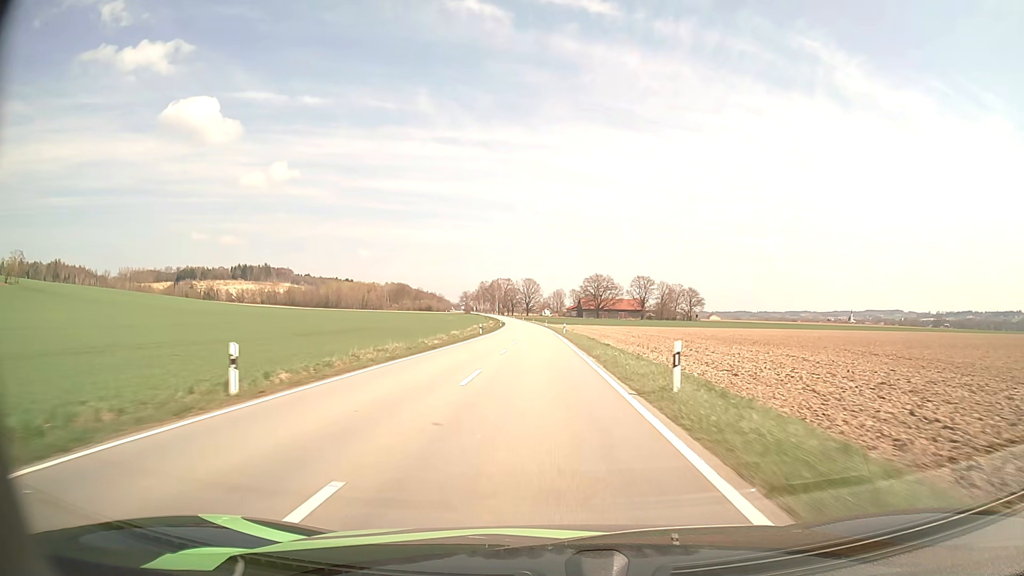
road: tertiary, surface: asphalt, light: Day
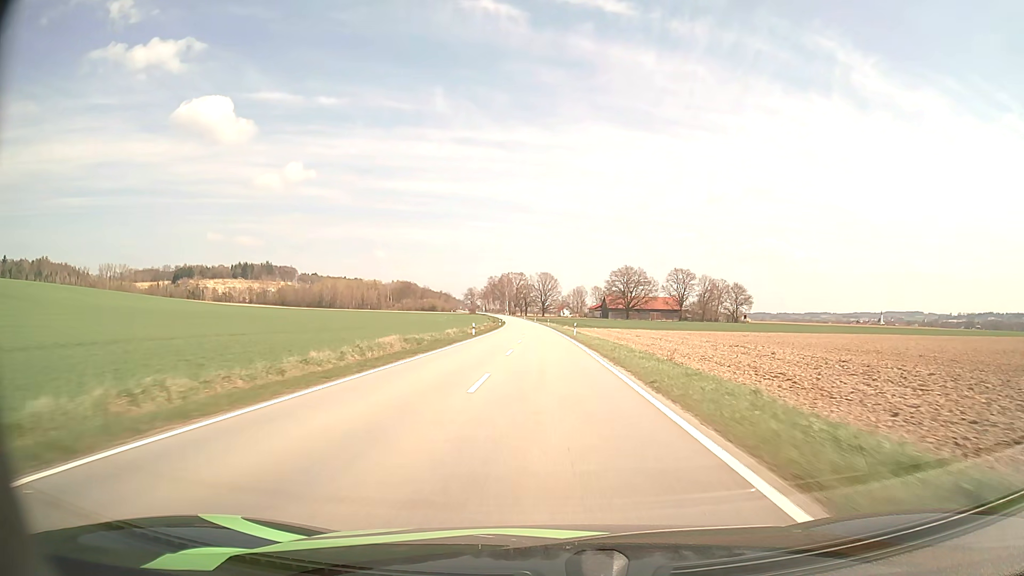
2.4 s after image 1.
(-1.0, +63.9) m; -2°
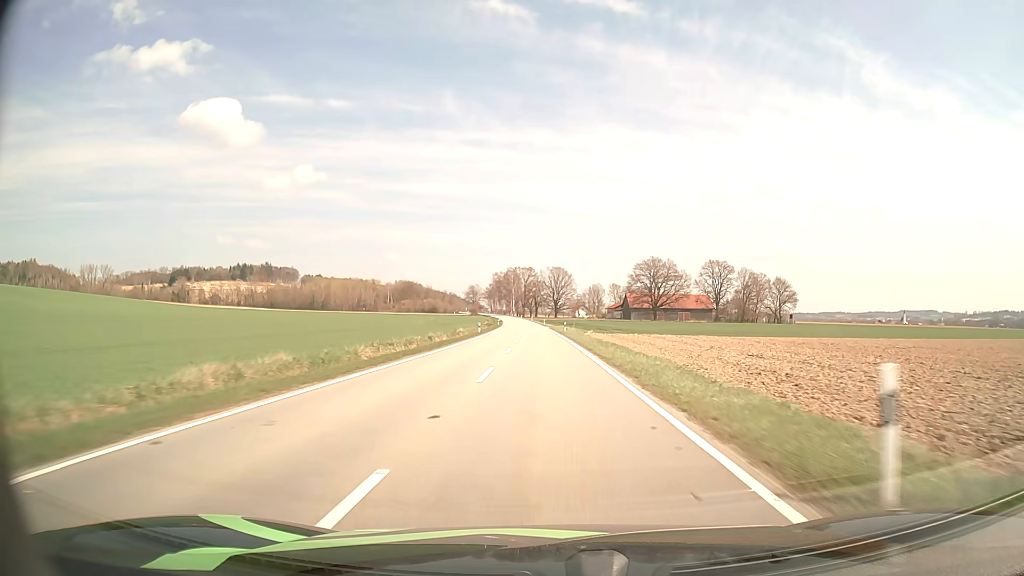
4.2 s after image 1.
(-0.3, +47.8) m; -1°
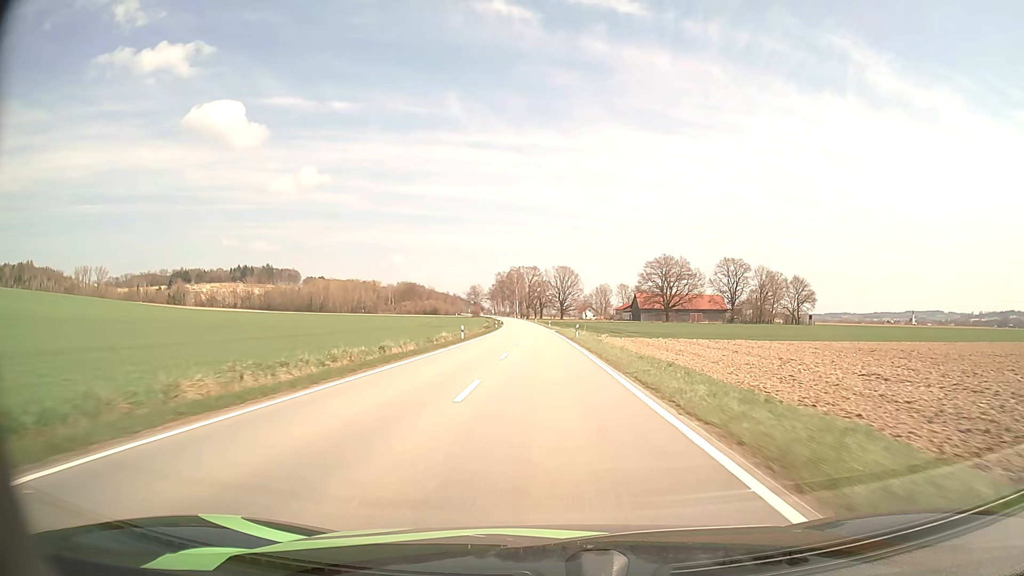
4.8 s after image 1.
(-0.1, +15.8) m; -1°
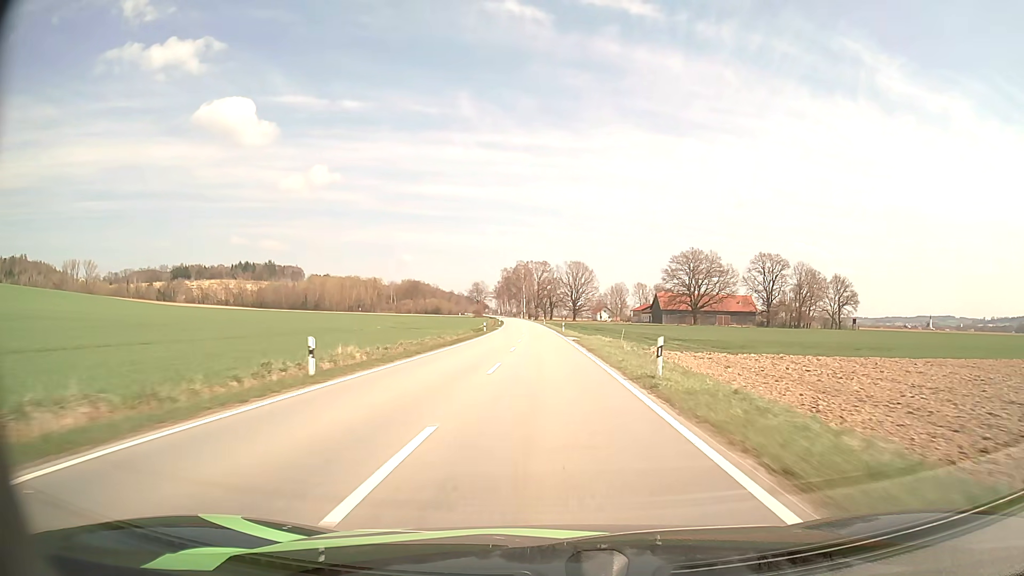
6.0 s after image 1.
(-0.2, +31.5) m; -1°
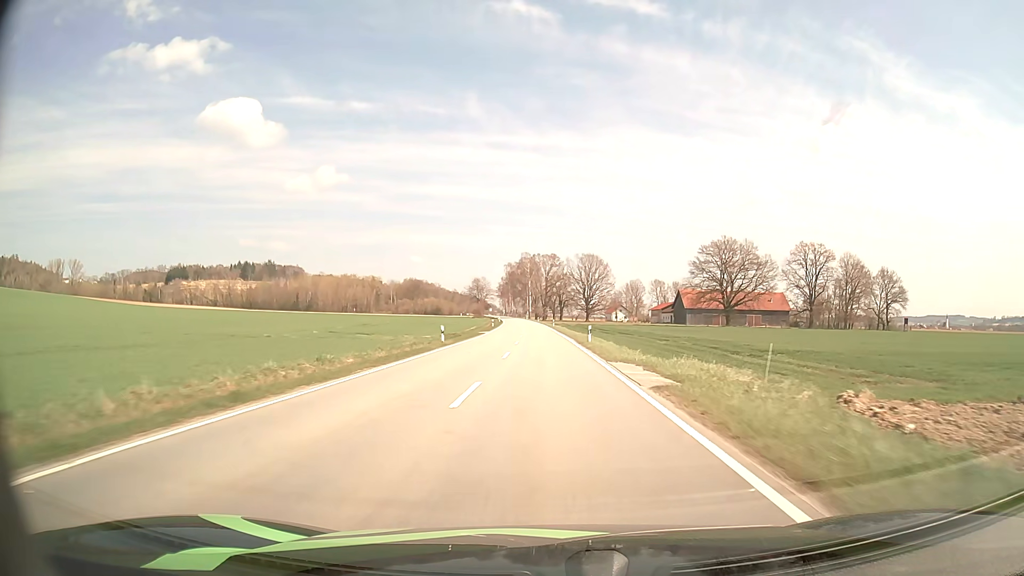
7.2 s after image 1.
(-0.2, +31.4) m; -1°
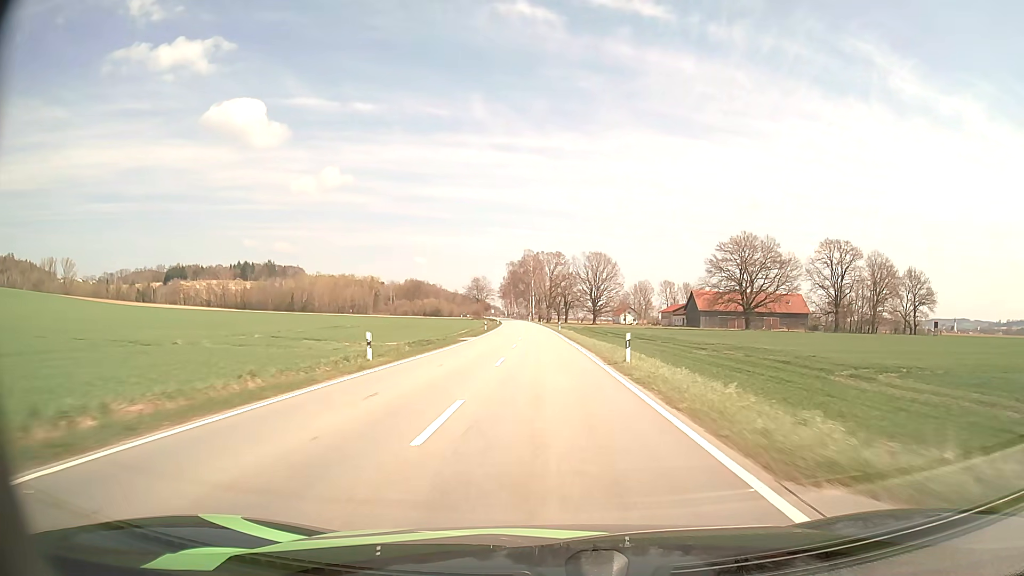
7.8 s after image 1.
(-0.1, +15.6) m; 0°
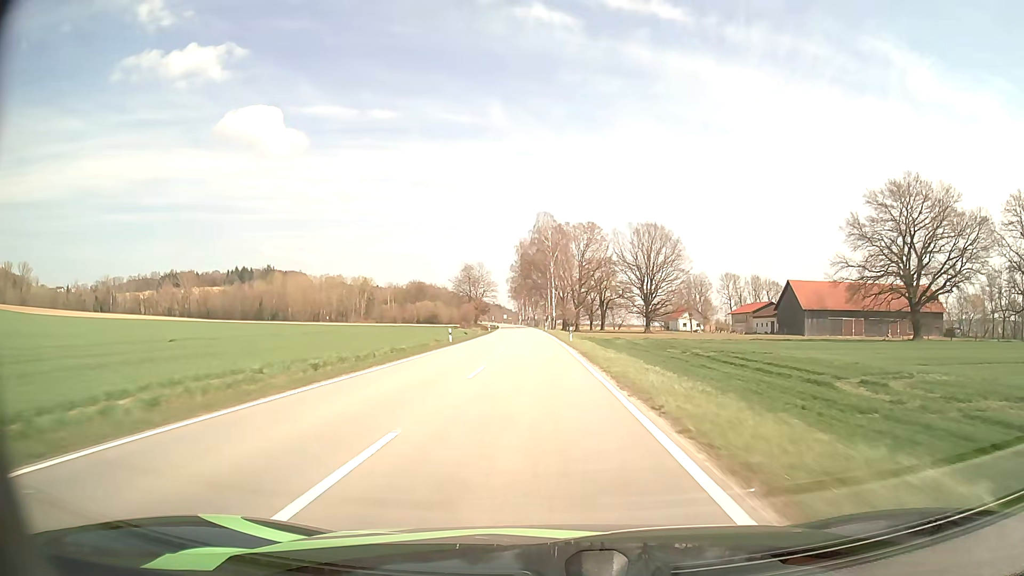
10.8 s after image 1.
(-1.0, +77.9) m; -2°
(0, +10) (0, +20) (0, +30) (-1, +40) (-1, +50) (-1, +60) (-1, +70) (-2, +80) (-2, +90) (-3, +100) m
